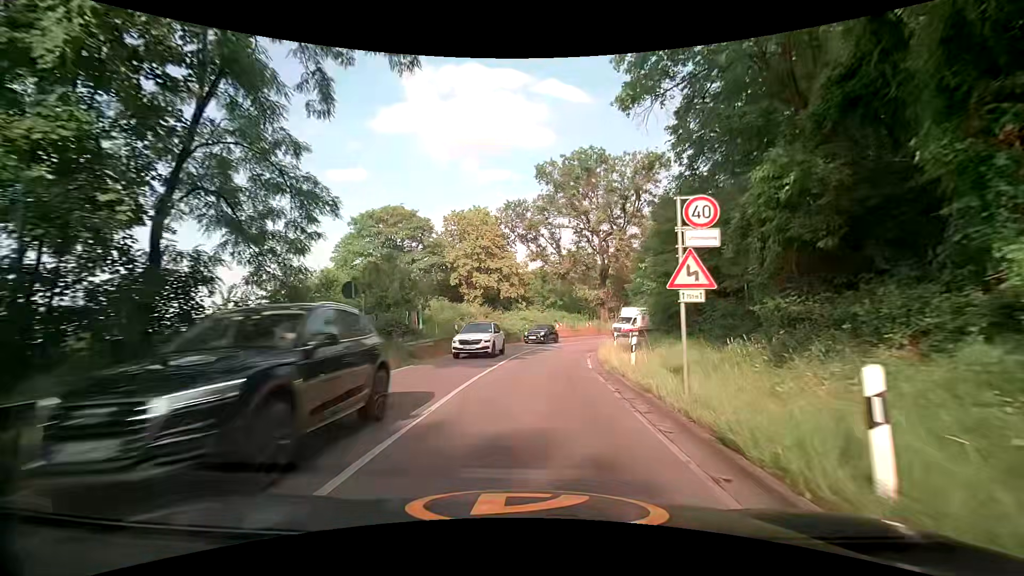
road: secondary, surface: asphalt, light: Day
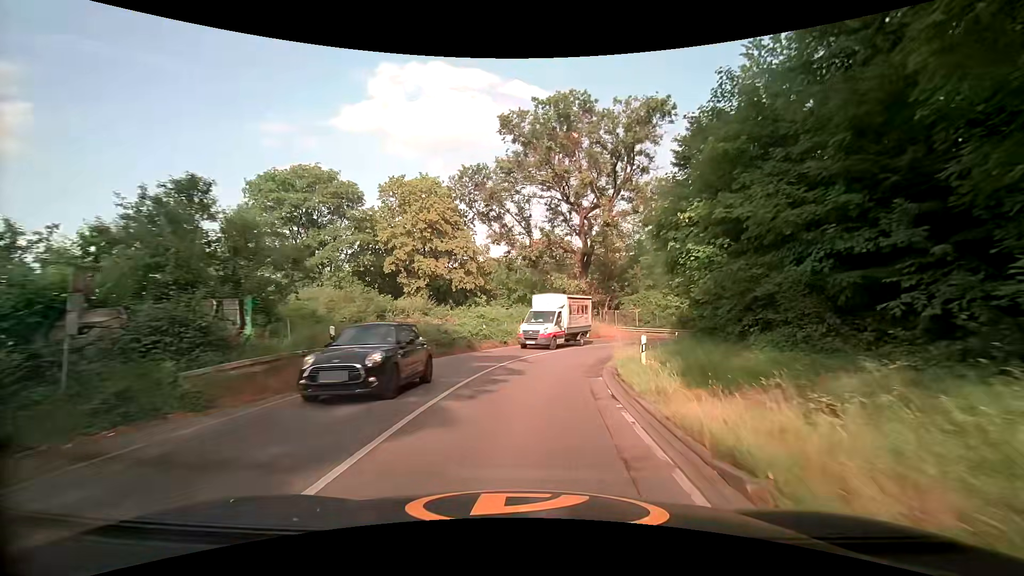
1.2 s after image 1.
(+0.2, +13.5) m; +3°
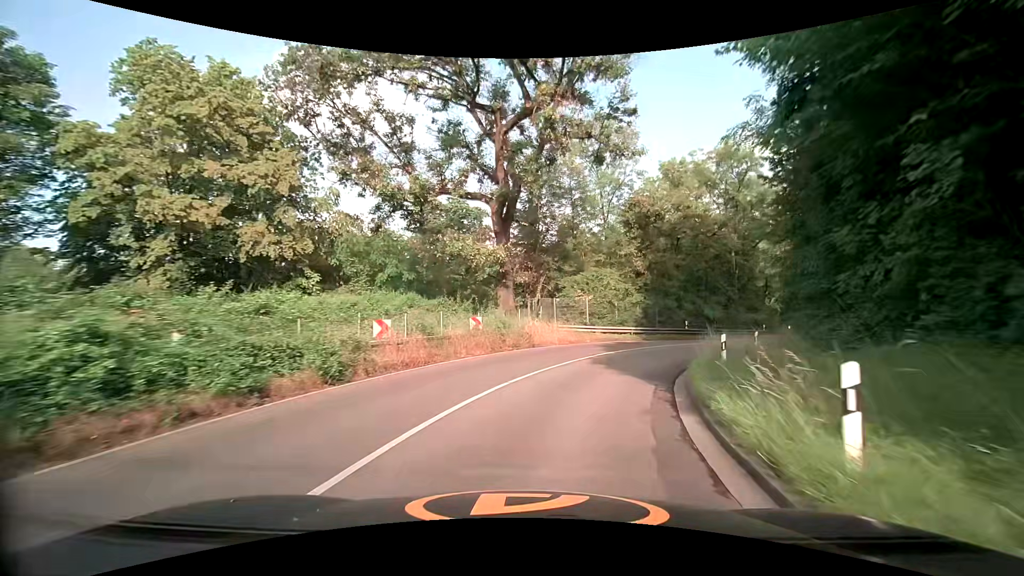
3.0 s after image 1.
(+1.4, +19.8) m; +10°
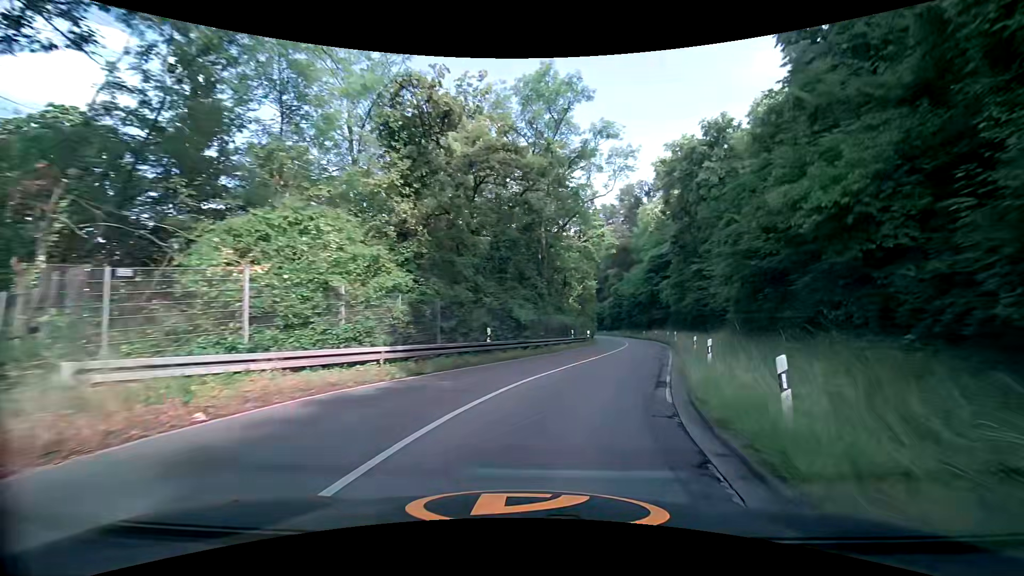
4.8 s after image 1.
(+3.5, +18.4) m; +25°
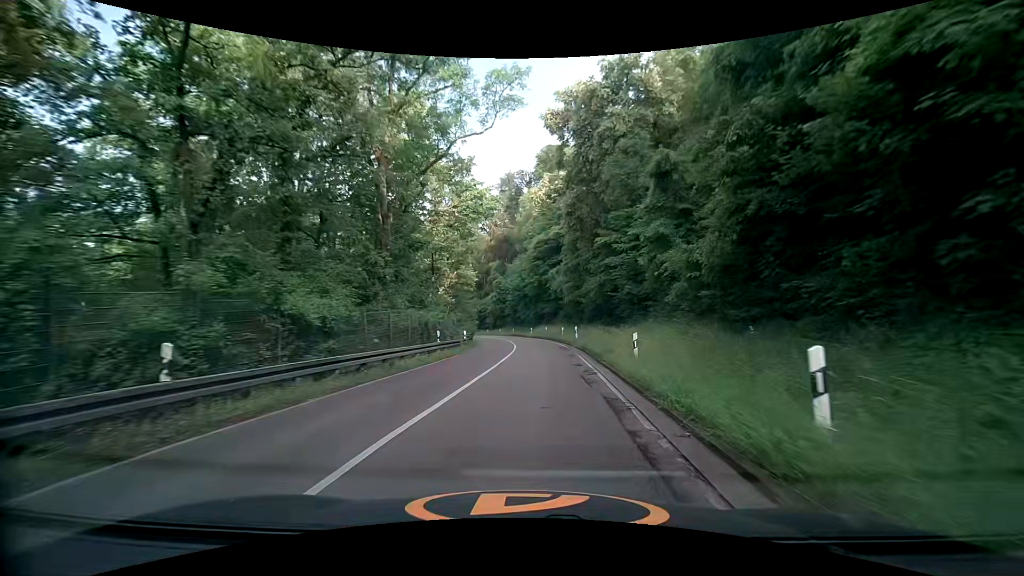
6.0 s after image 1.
(+1.7, +12.2) m; +13°
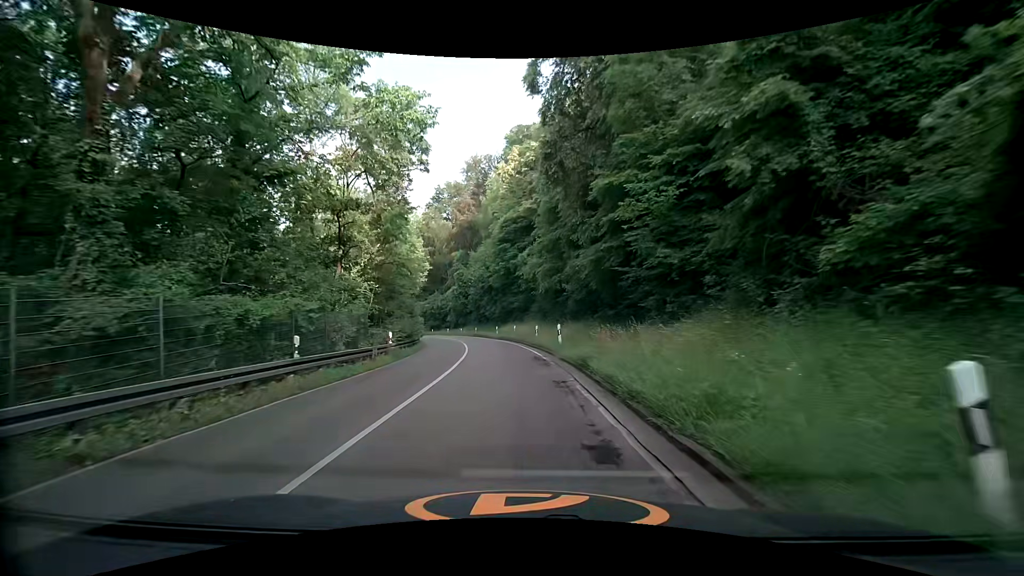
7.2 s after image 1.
(+0.7, +12.5) m; +3°
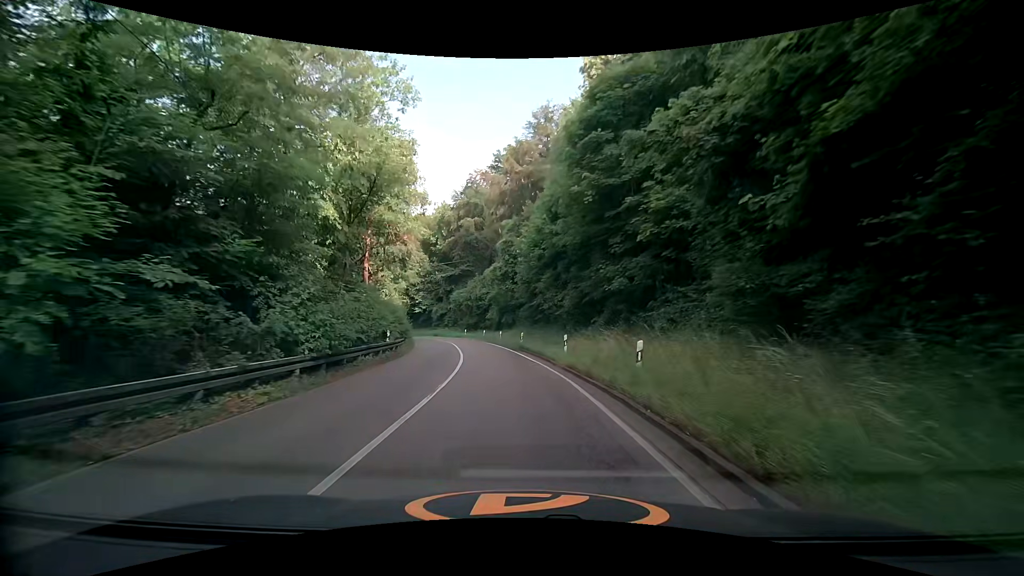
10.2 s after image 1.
(-1.6, +30.7) m; -7°
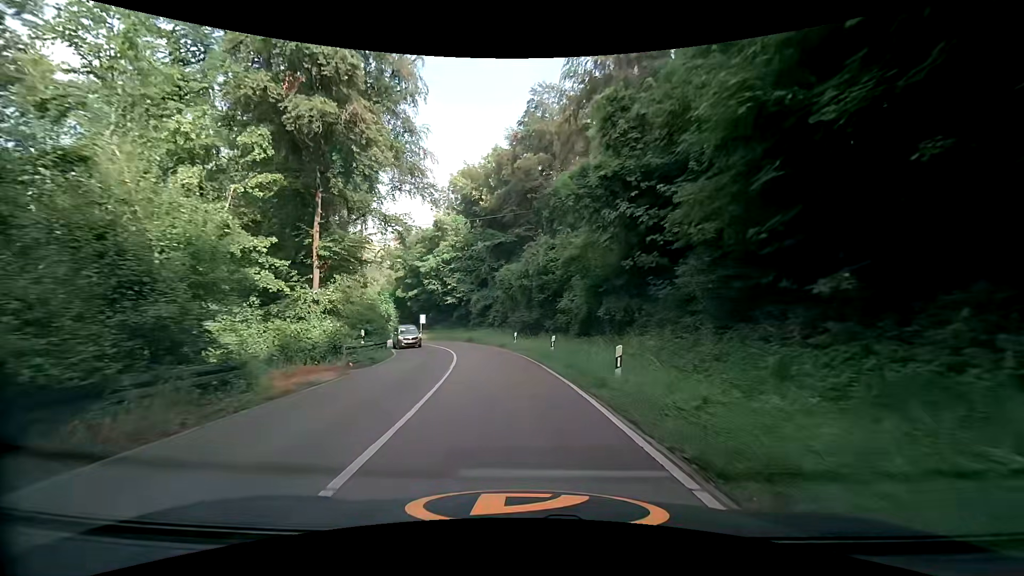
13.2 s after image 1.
(-2.3, +30.4) m; -9°
(0, +10) (-1, +20) (-2, +30) (-5, +40) (-8, +49) (-13, +58) (-18, +66) (-22, +75) (-25, +85) (-26, +95) m
